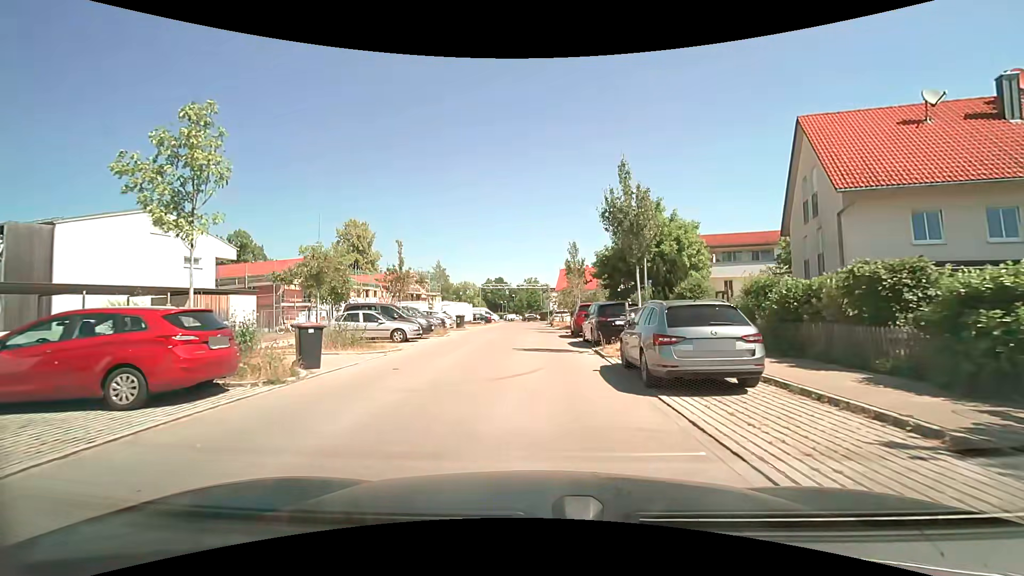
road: residential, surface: asphalt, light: Day
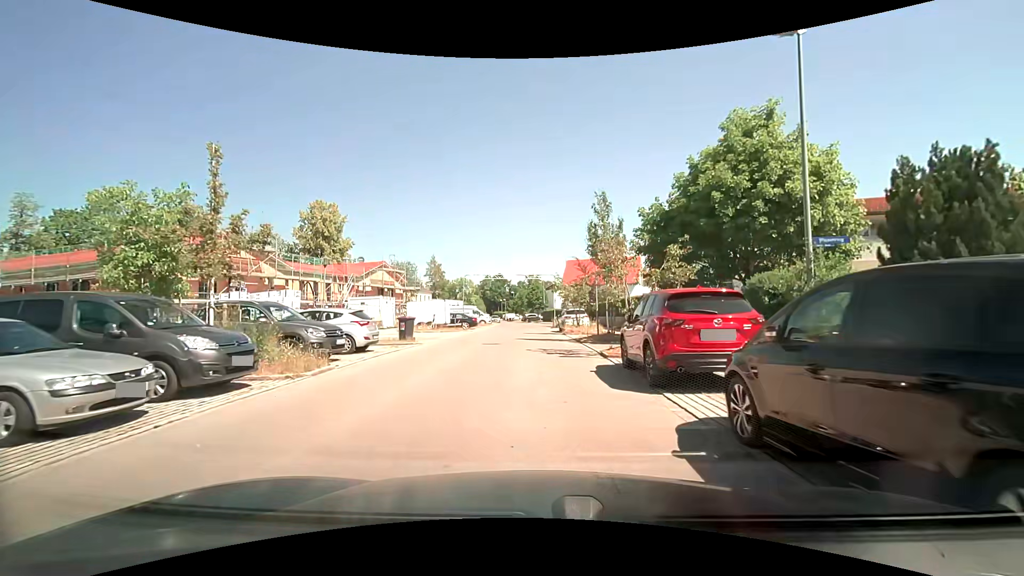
(-0.2, +16.0) m; 0°
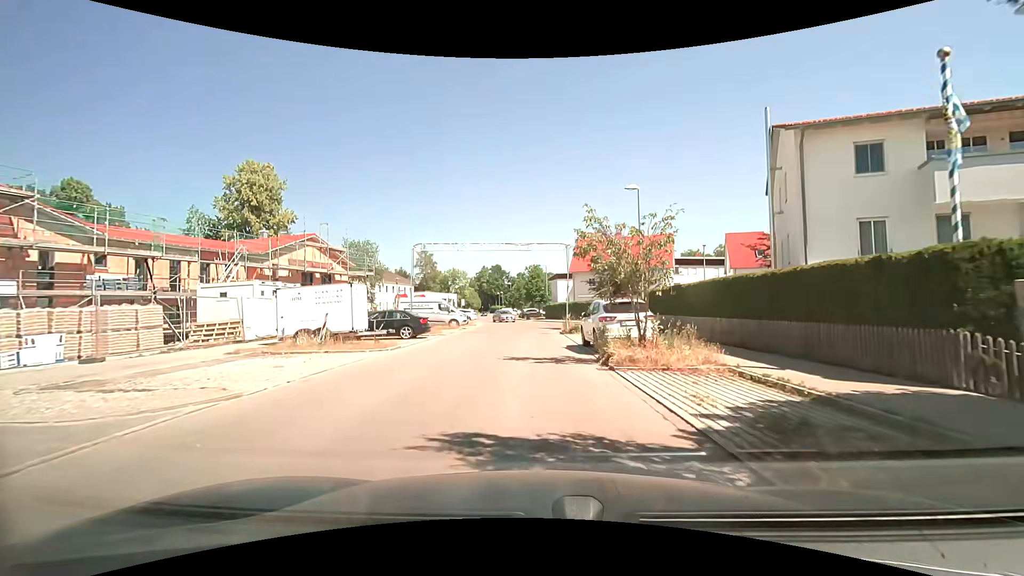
(-0.1, +19.8) m; -1°
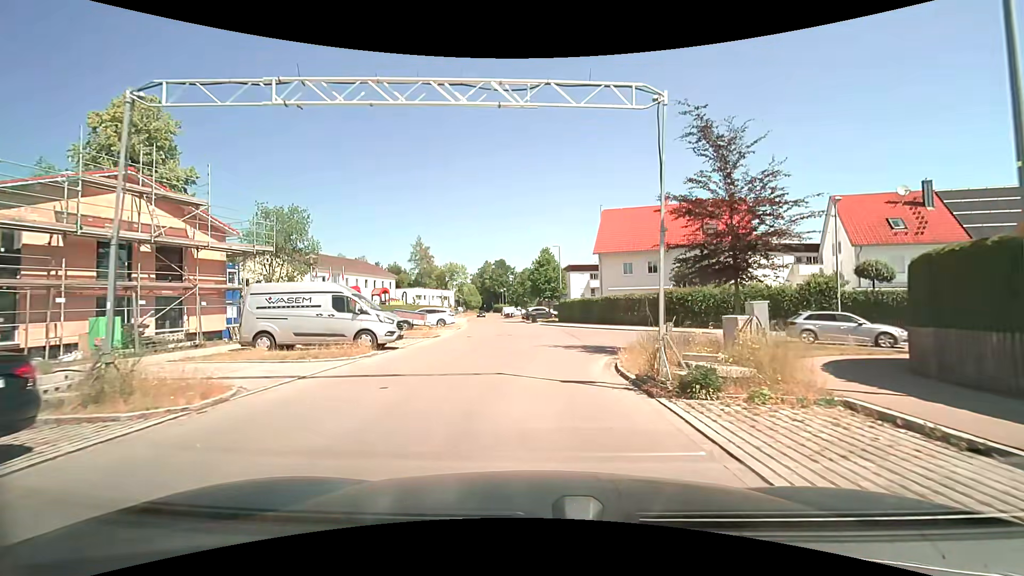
(-0.1, +20.2) m; 0°
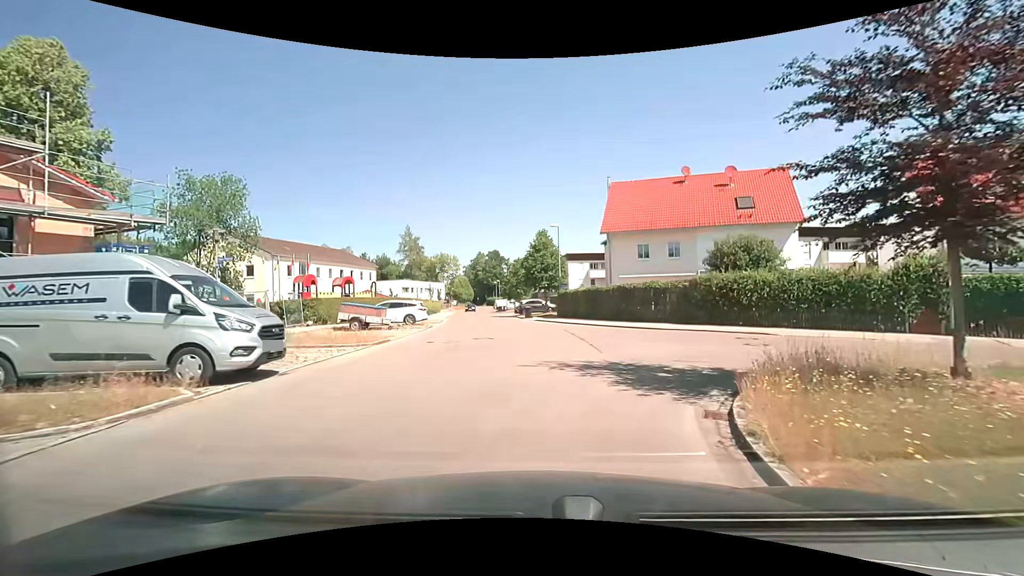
(0.0, +8.0) m; 0°
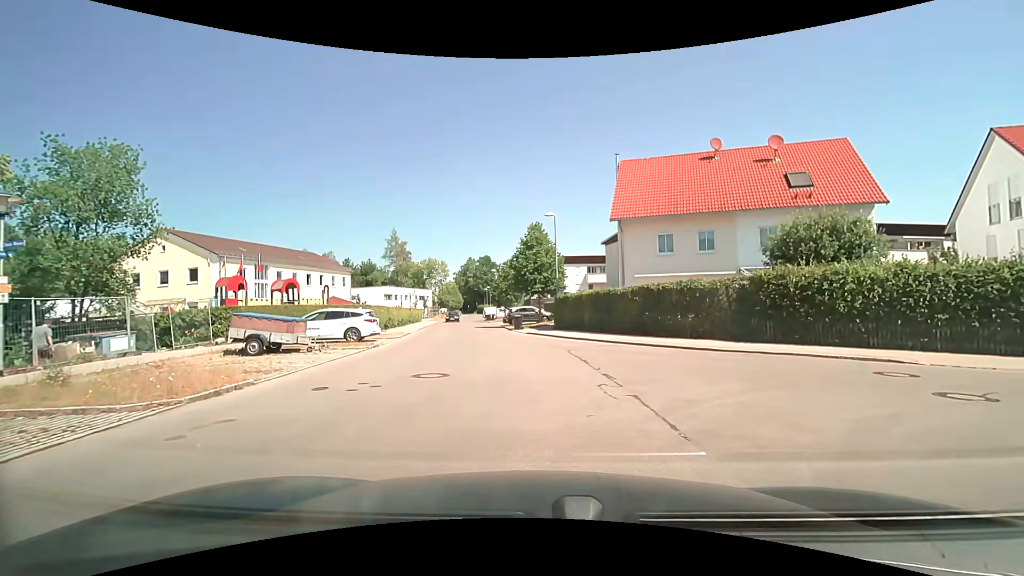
(+0.1, +7.9) m; +2°
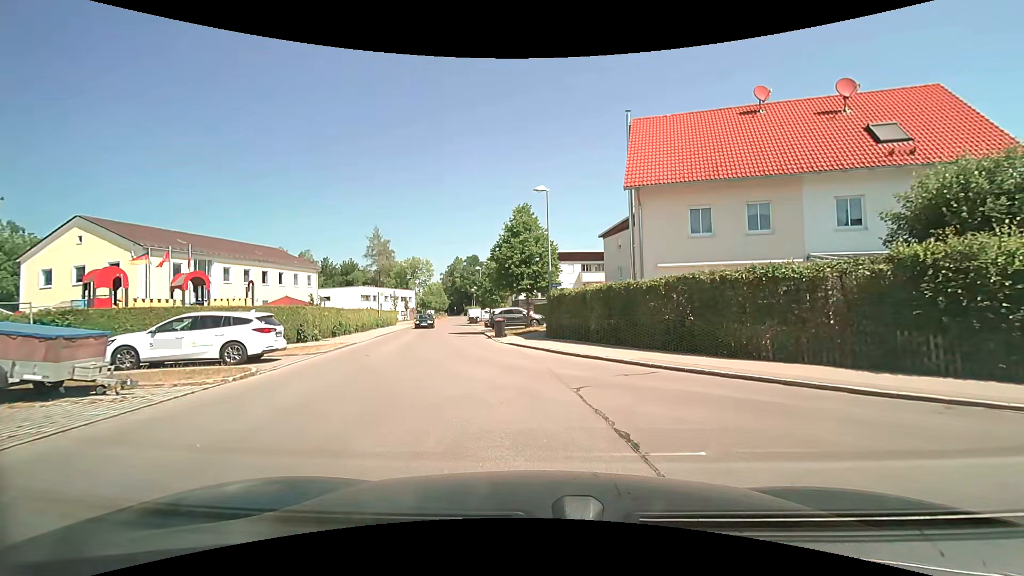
(0.0, +7.7) m; 0°
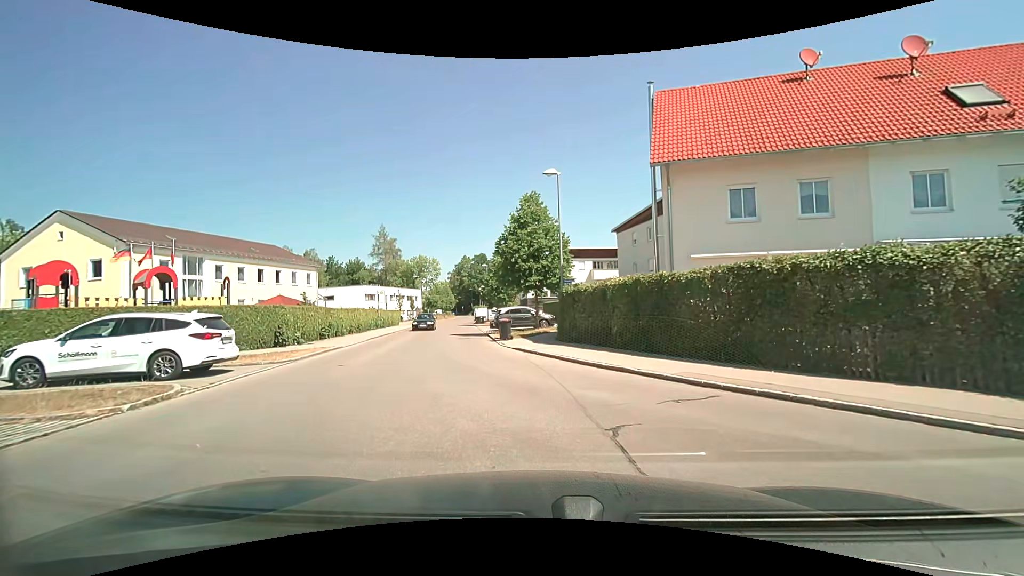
(0.0, +3.1) m; -1°
(-1, +10) (-3, +20) (-4, +30) (-6, +39) (-8, +49) (-9, +59) (-11, +69) (-12, +79) (-14, +89) (-14, +99) m
